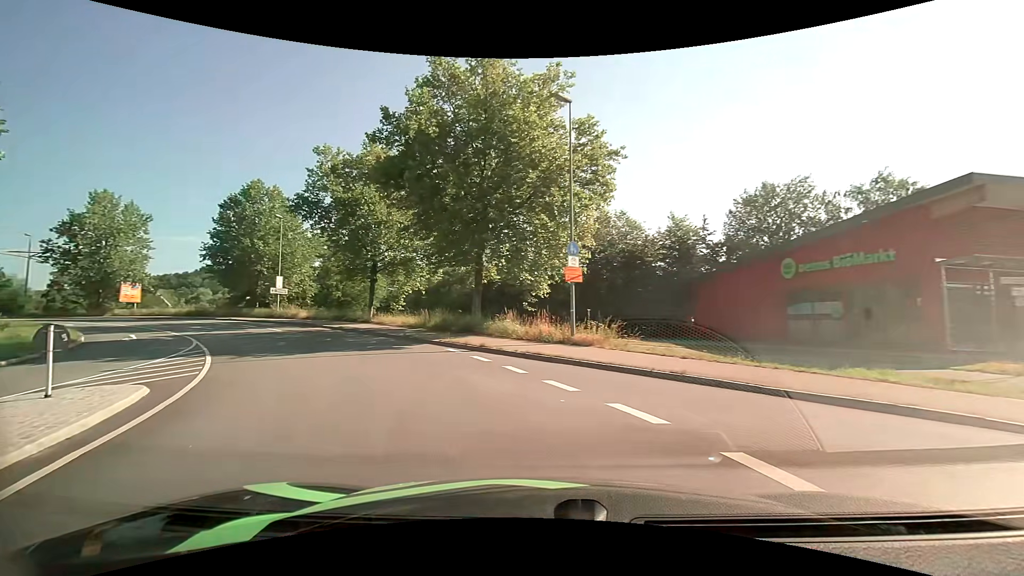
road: primary_link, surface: asphalt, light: Day
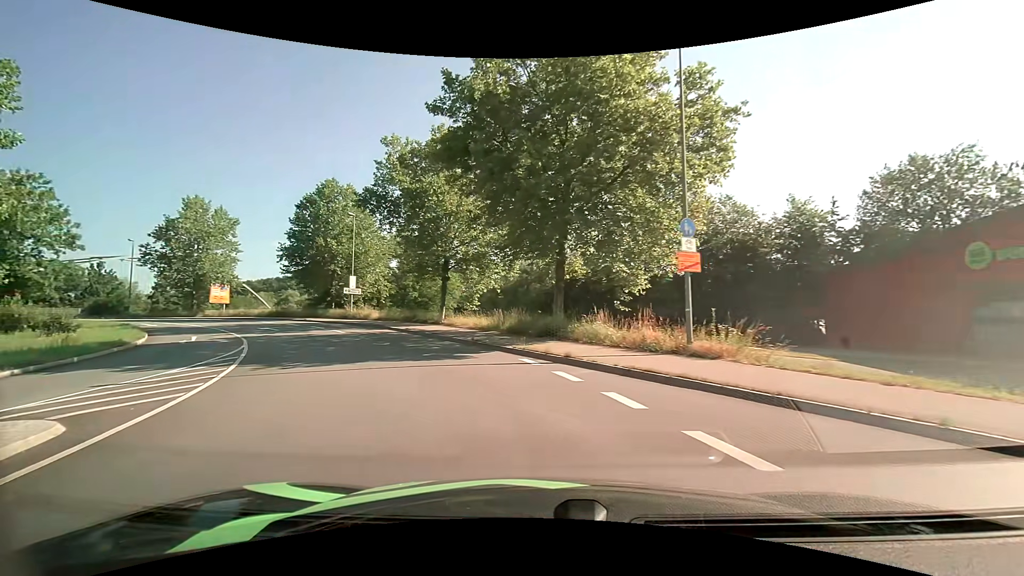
(-0.3, +4.6) m; -7°
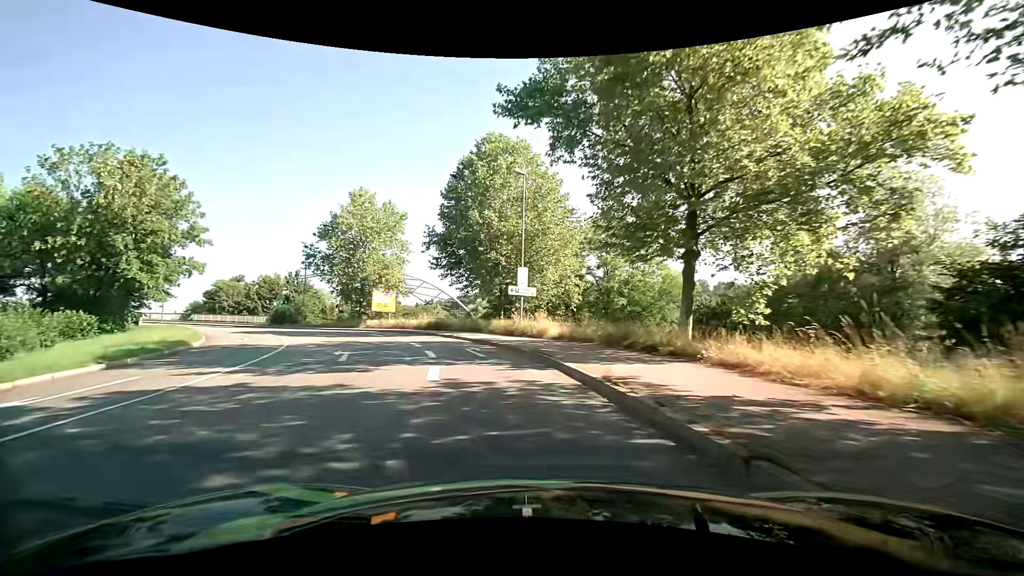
(-4.9, +20.1) m; -25°
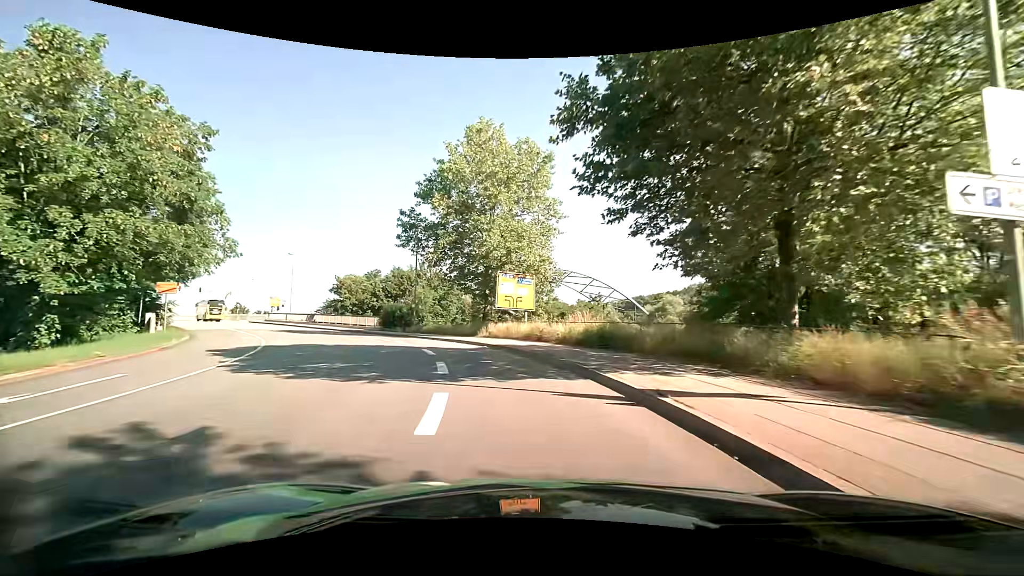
(-3.4, +22.7) m; -19°
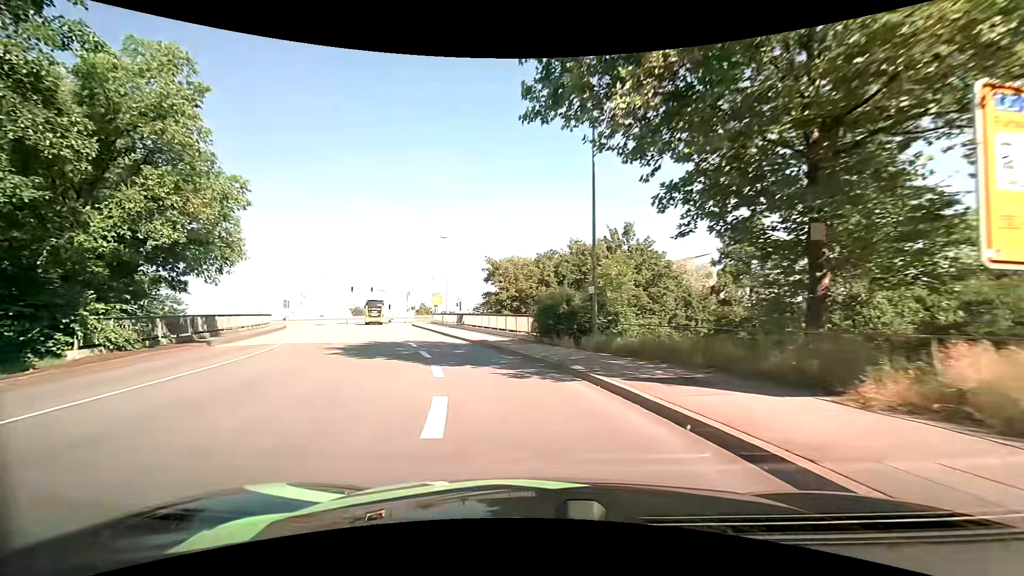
(-4.3, +23.8) m; -22°
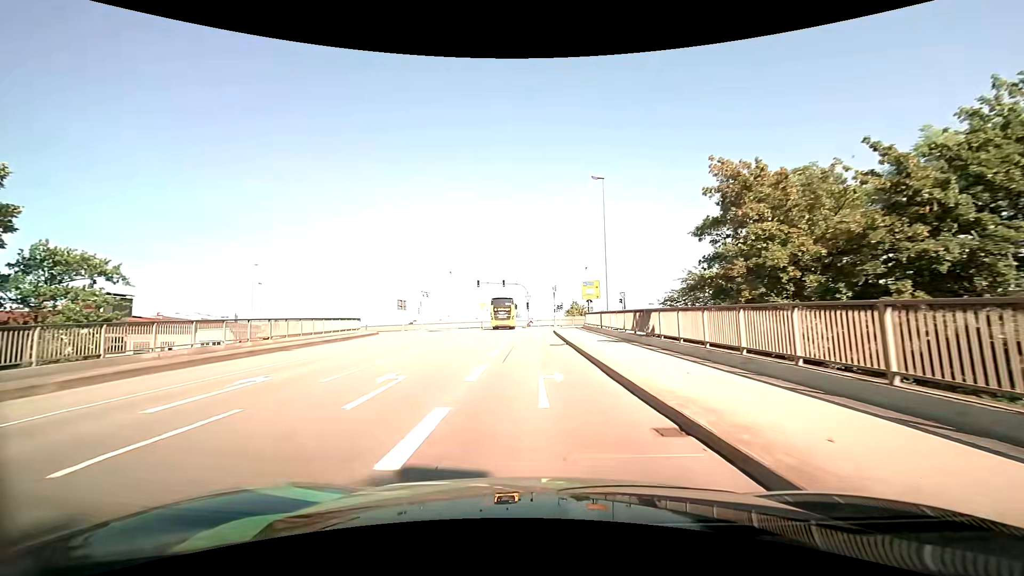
(-4.2, +24.8) m; -17°
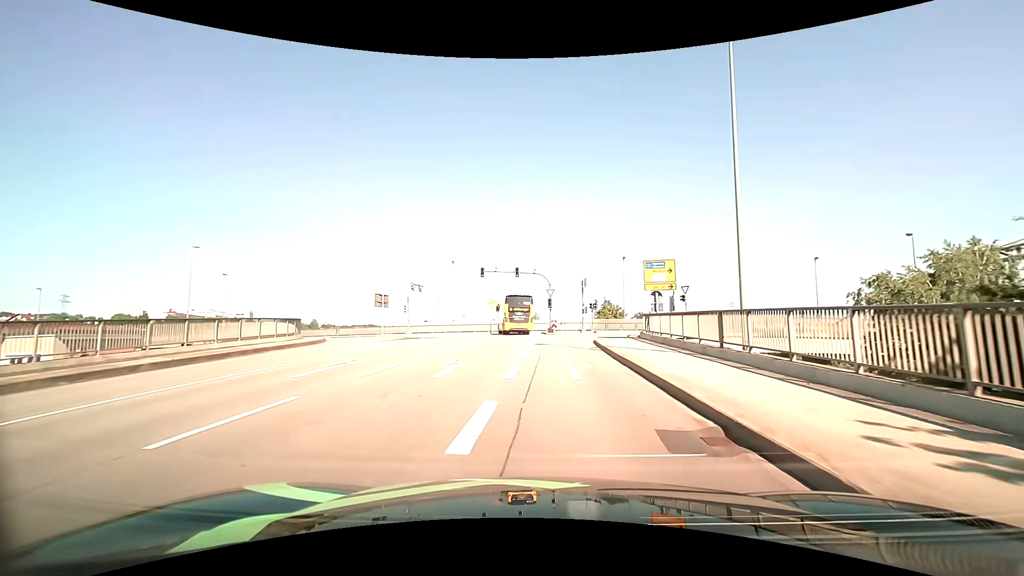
(-0.8, +17.5) m; -3°
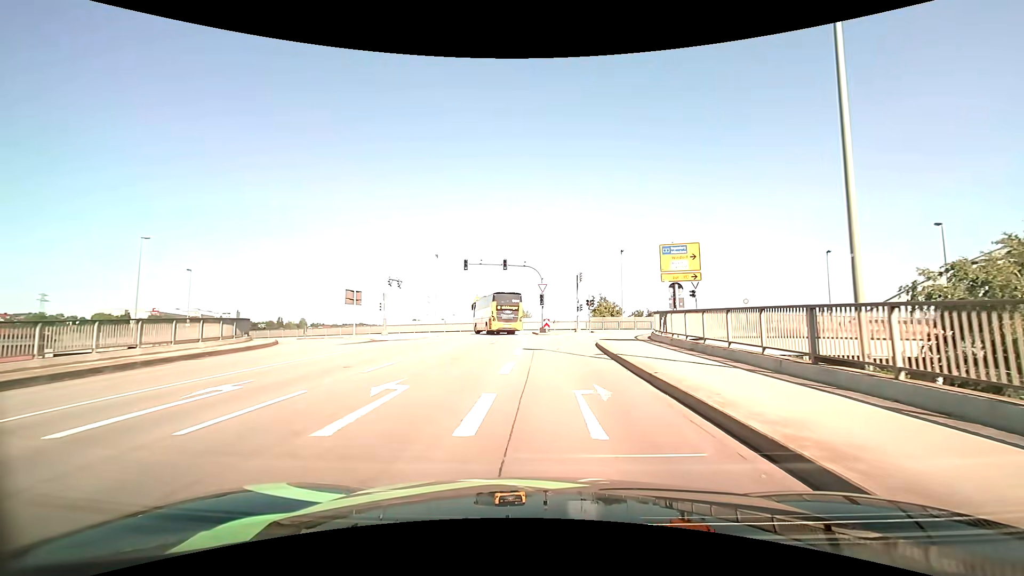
(+0.1, +5.4) m; +1°
(0, +10) (0, +20) (+1, +30) (+5, +39) (+12, +46) (+21, +50) (+31, +52) (+41, +53) (+51, +53) (+61, +54) m
